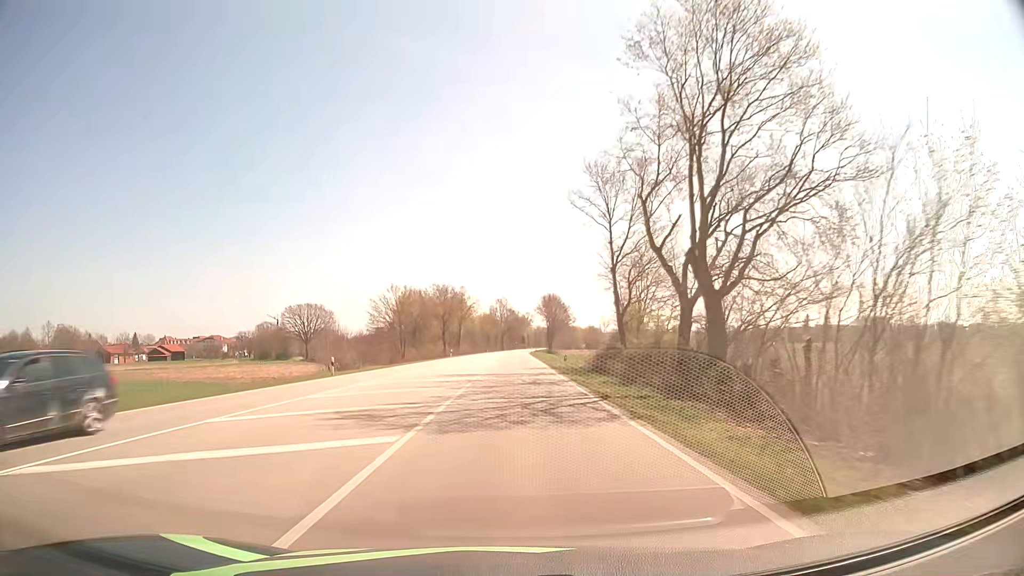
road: secondary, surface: asphalt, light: Day
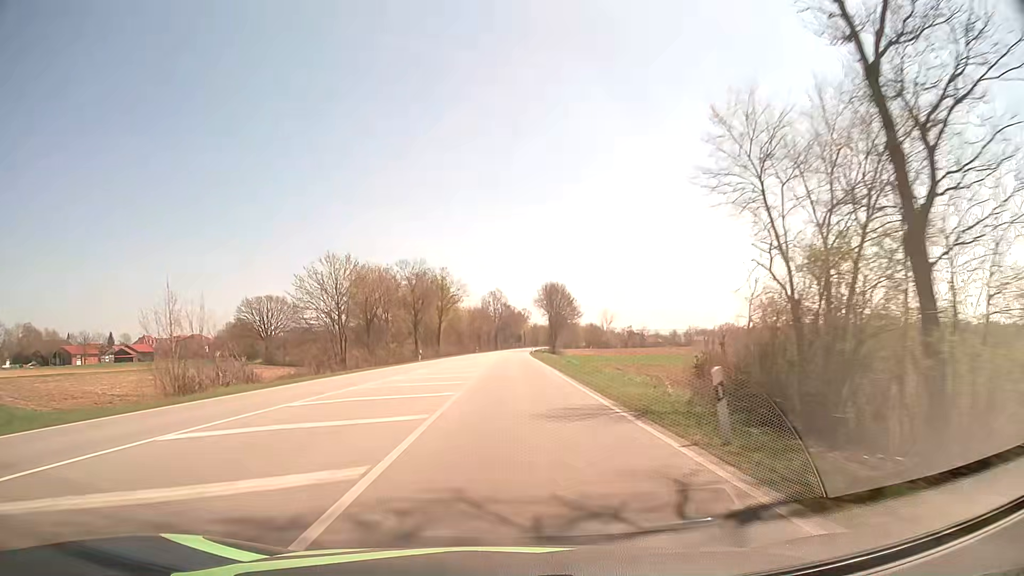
(0.0, +26.6) m; 0°
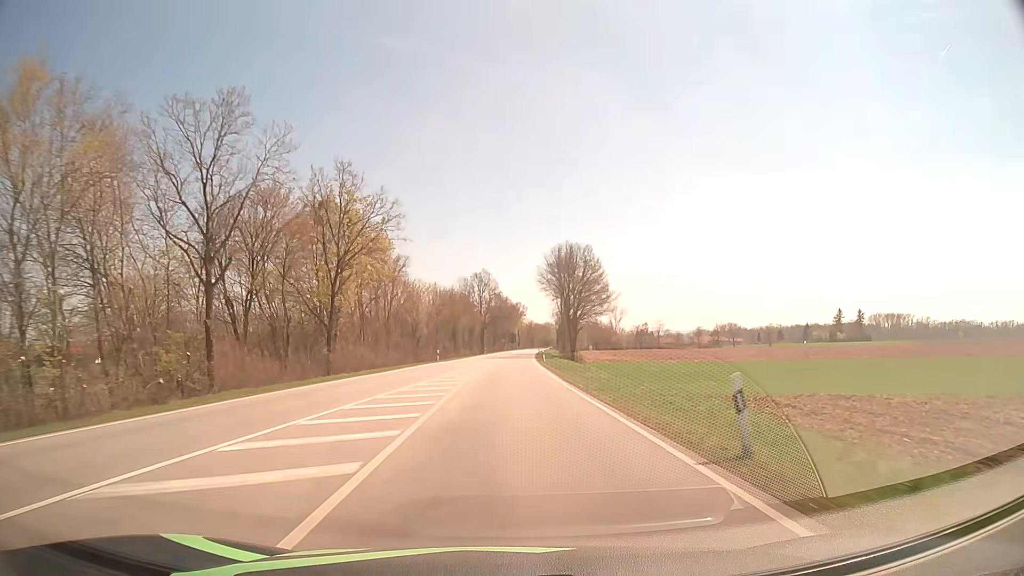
(+0.4, +51.9) m; +1°
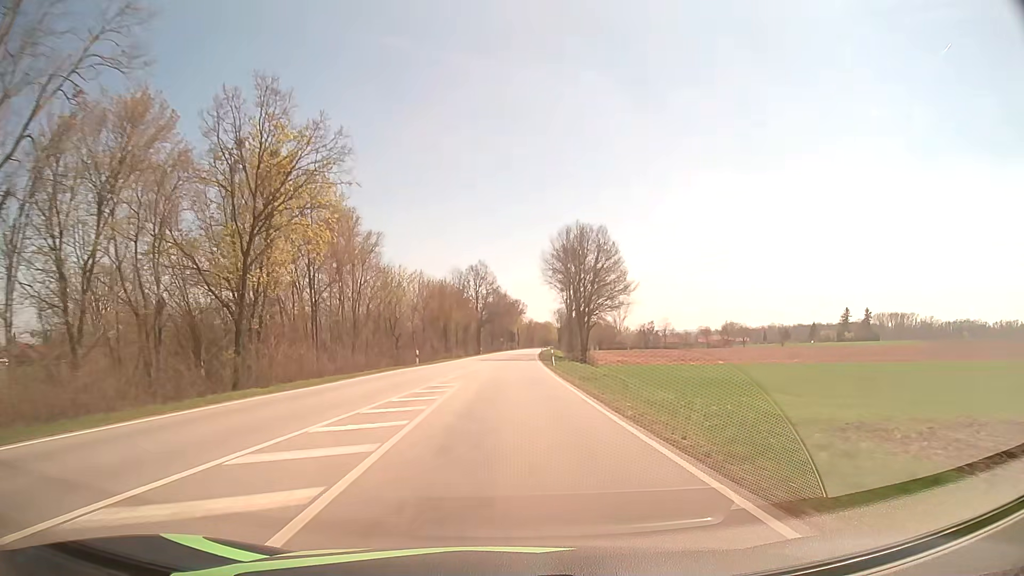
(0.0, +12.9) m; 0°
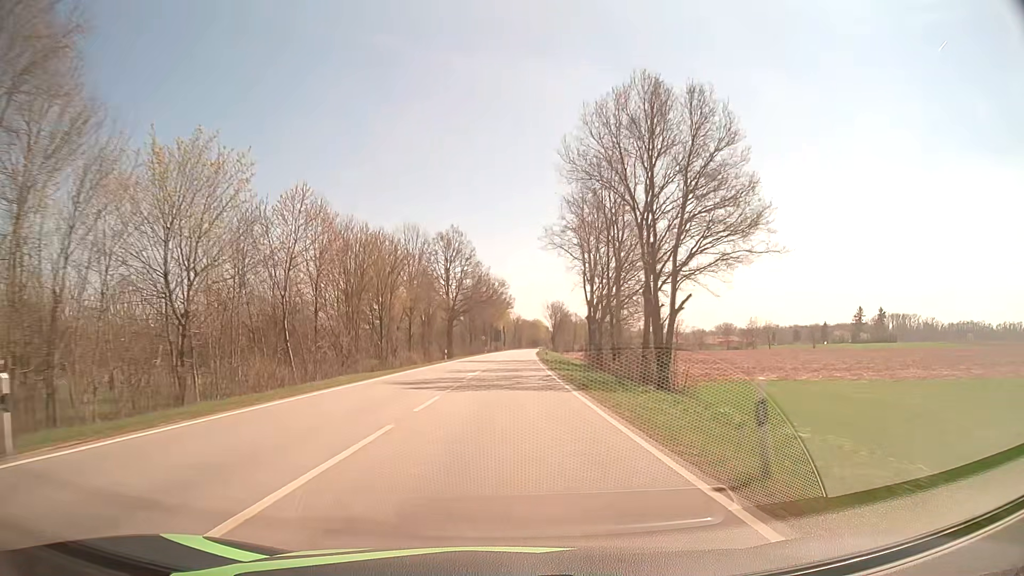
(+0.2, +38.5) m; +1°
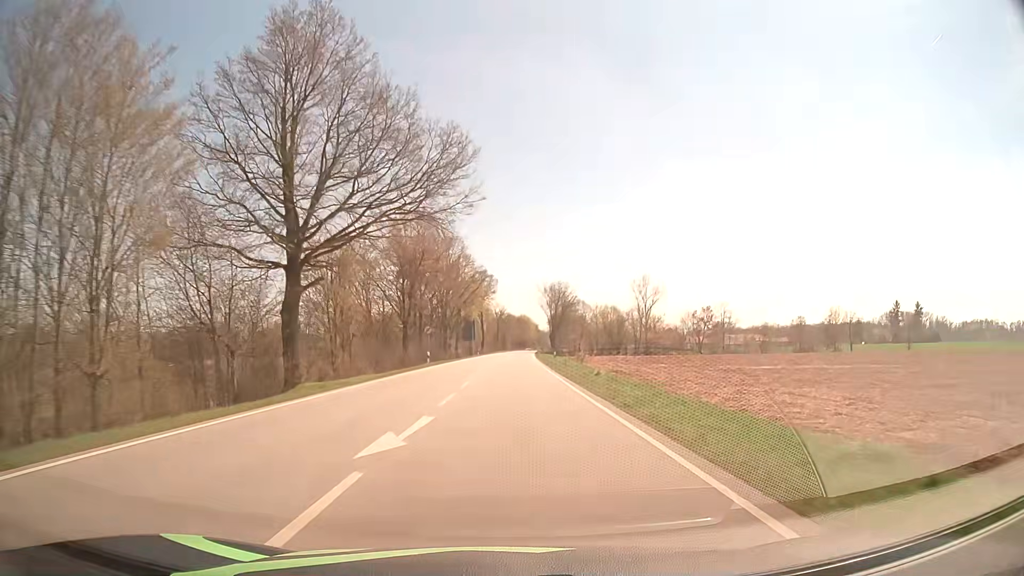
(+1.0, +63.8) m; +2°
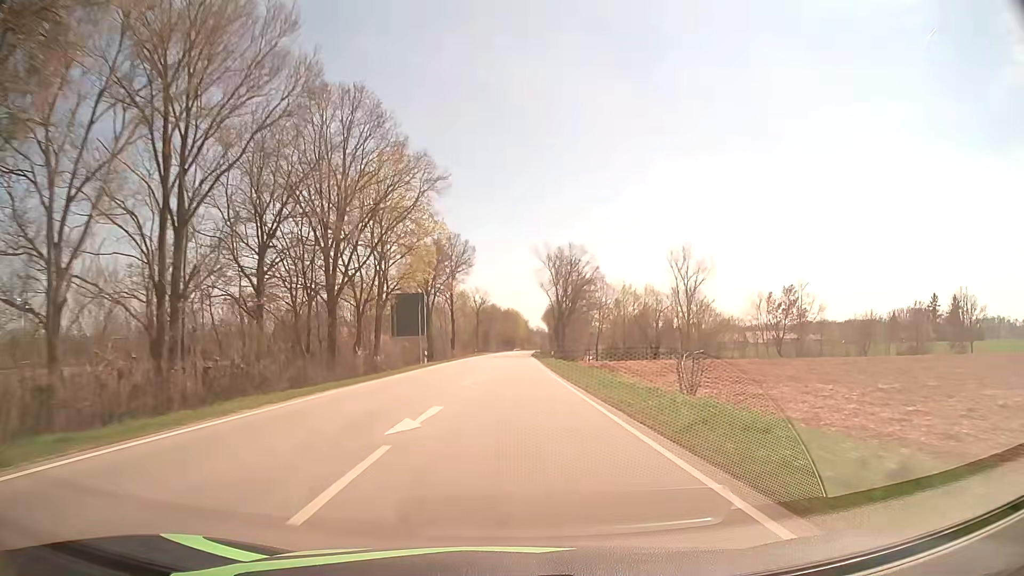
(+0.6, +51.2) m; +1°
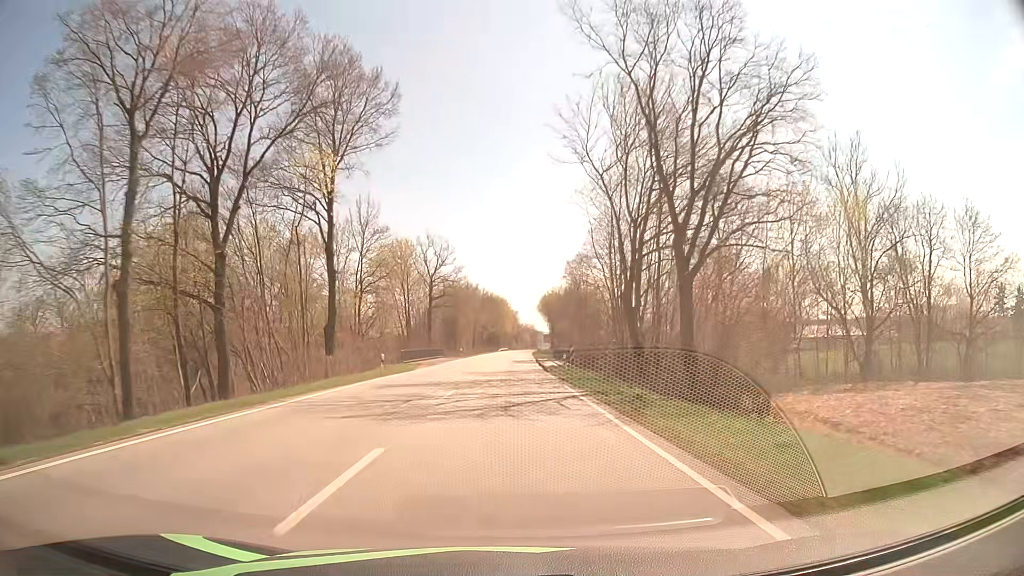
(+0.6, +66.1) m; +1°
(0, +10) (0, +20) (0, +30) (0, +40) (0, +50) (0, +60) (+1, +70) (+1, +80) (+1, +90) (+1, +100) m
